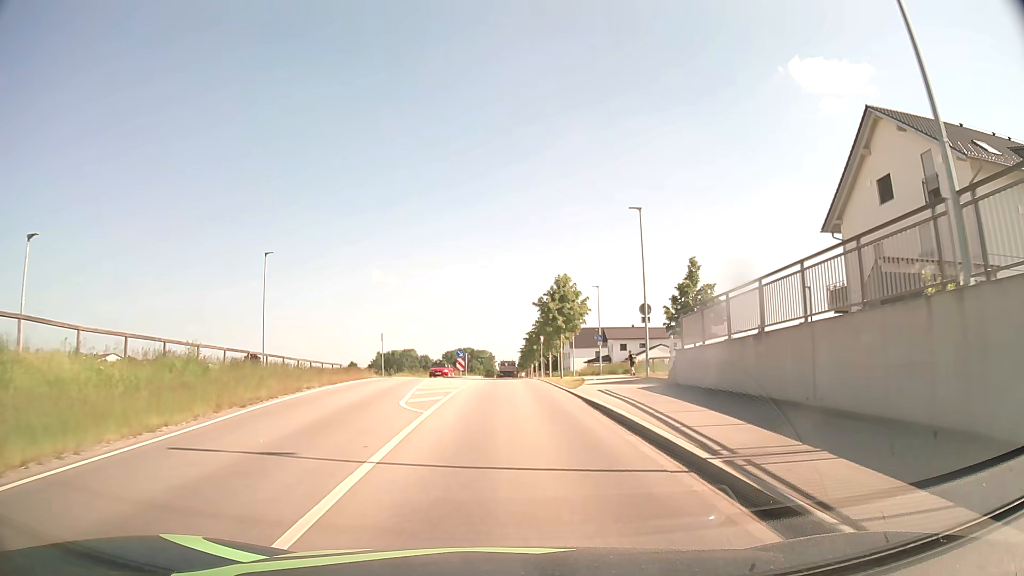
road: unclassified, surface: asphalt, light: Day
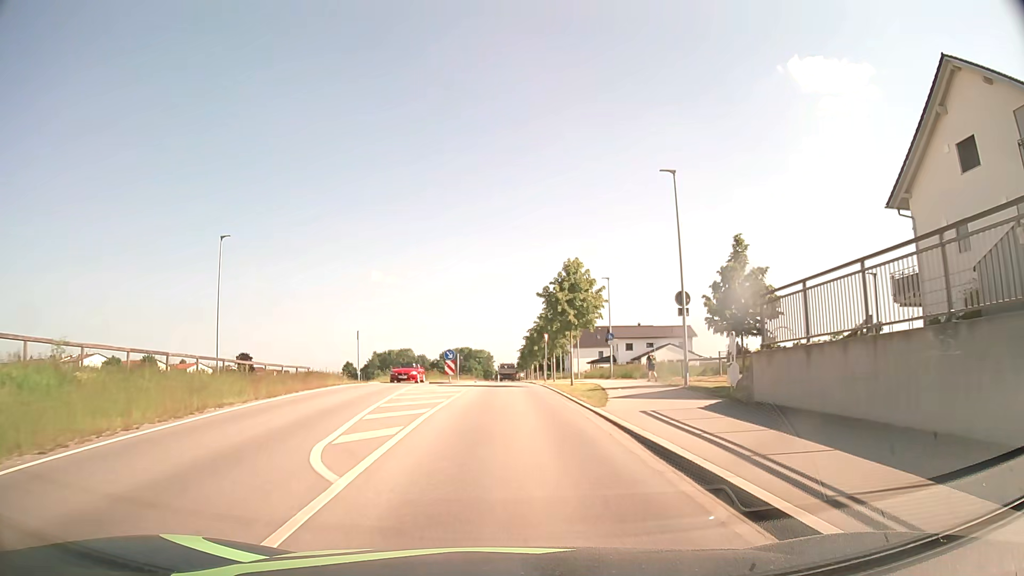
(0.0, +7.1) m; 0°
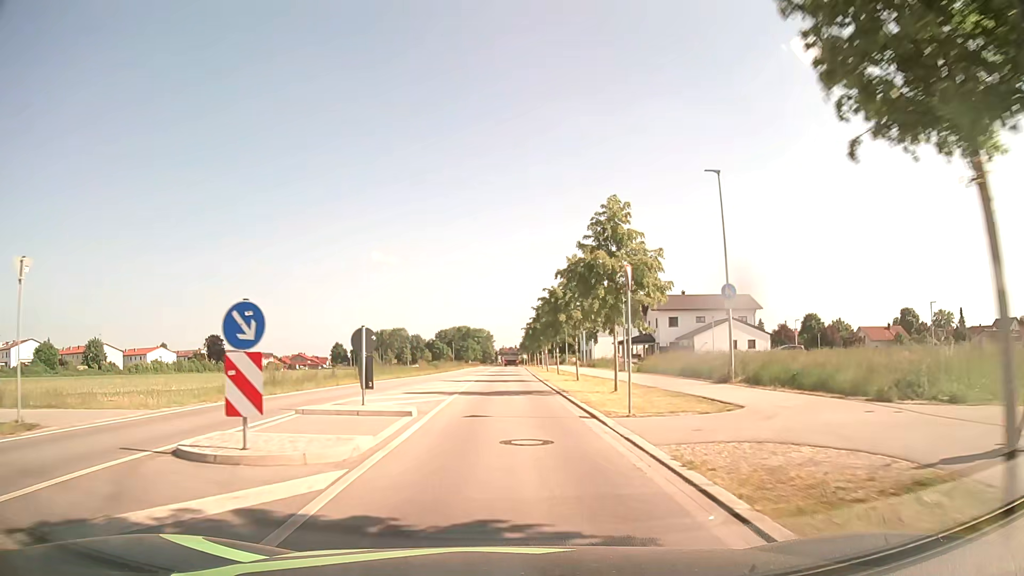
(+0.1, +29.1) m; 0°
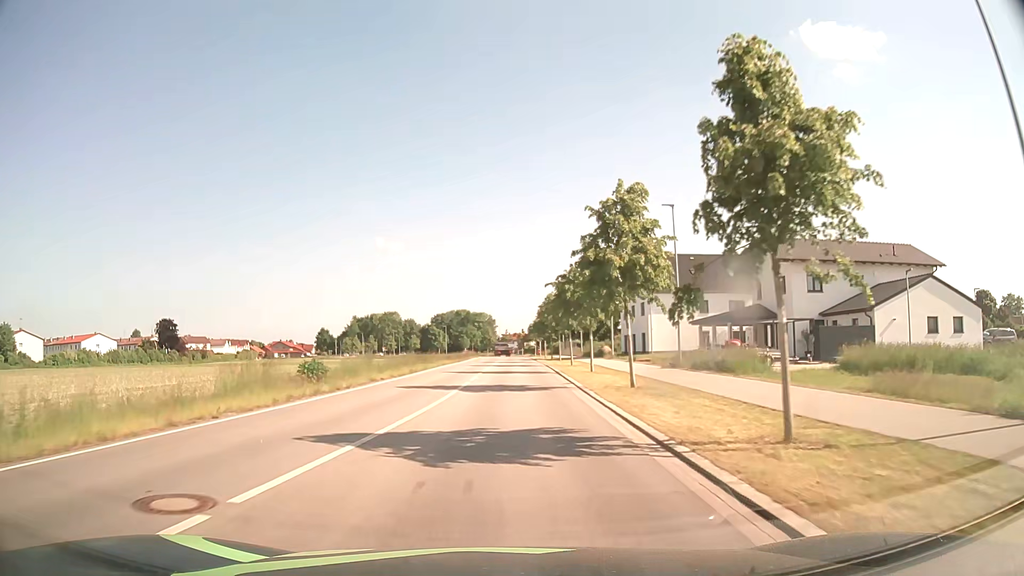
(0.0, +38.1) m; 0°
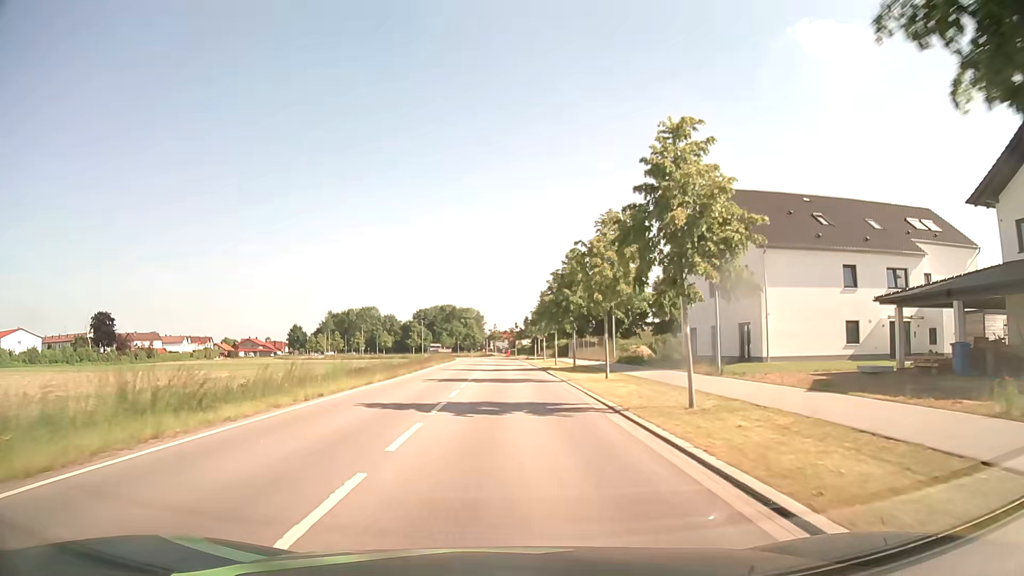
(+0.2, +30.8) m; +1°
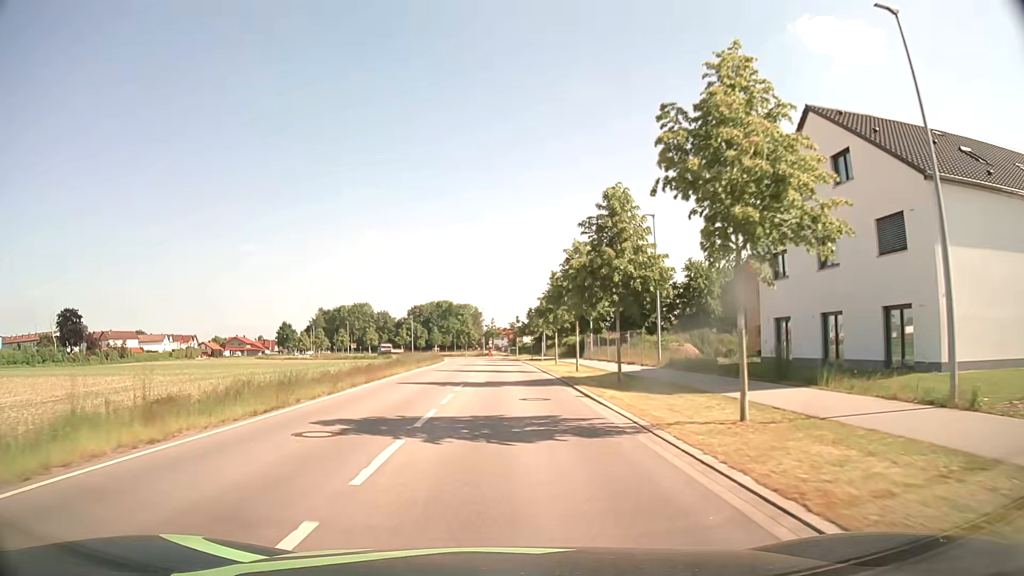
(0.0, +15.3) m; 0°
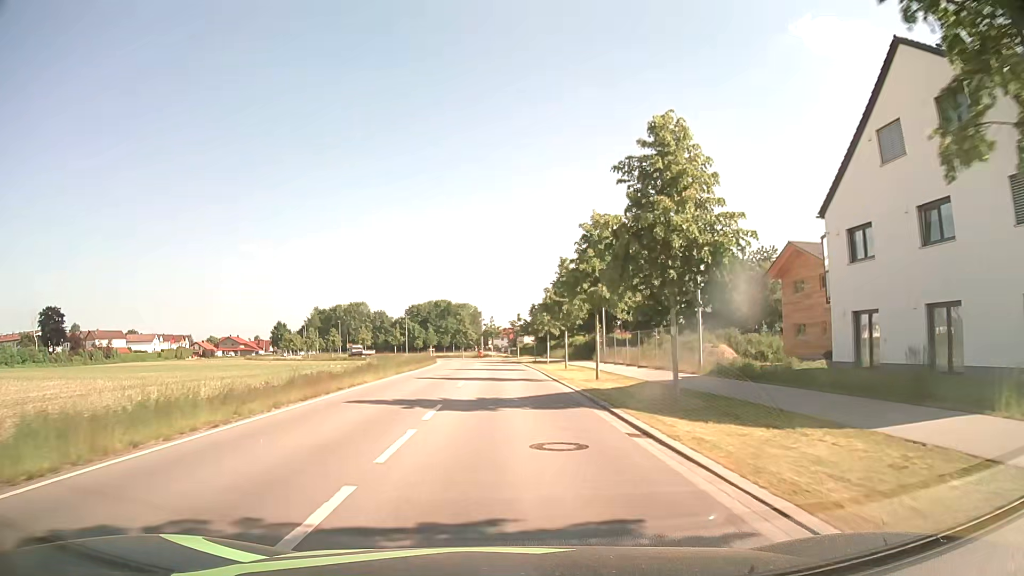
(0.0, +7.7) m; 0°
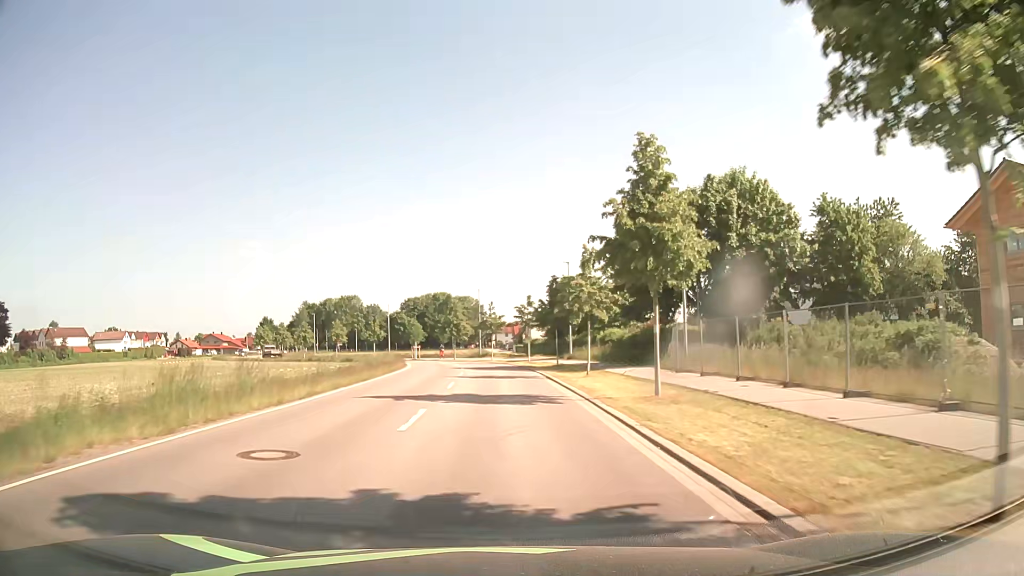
(0.0, +23.0) m; 0°
(0, +10) (0, +20) (0, +30) (-1, +40) (-2, +50) (-4, +60) (-7, +69) (-11, +78) (-16, +87) (-22, +95) m
